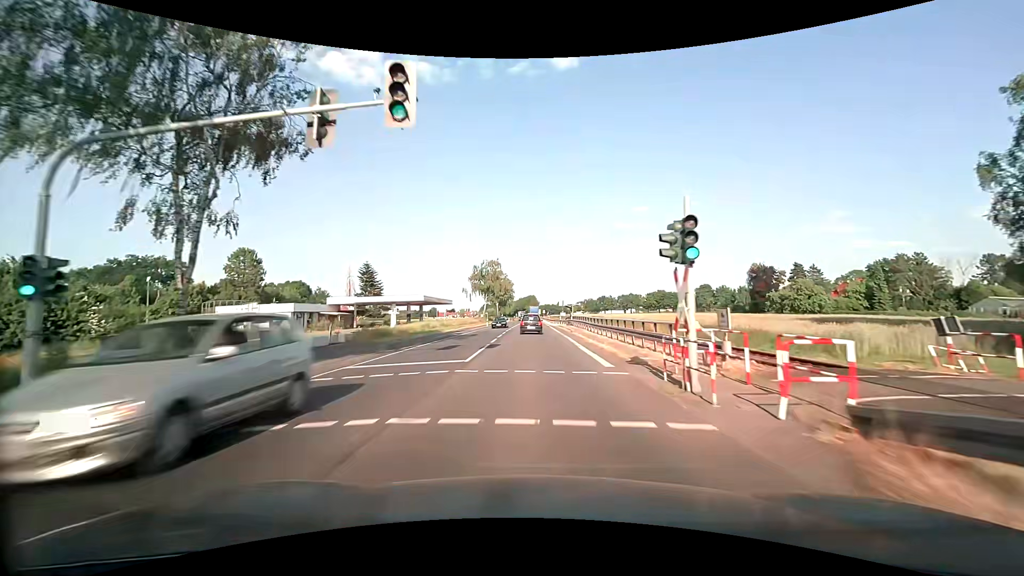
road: primary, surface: asphalt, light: Day
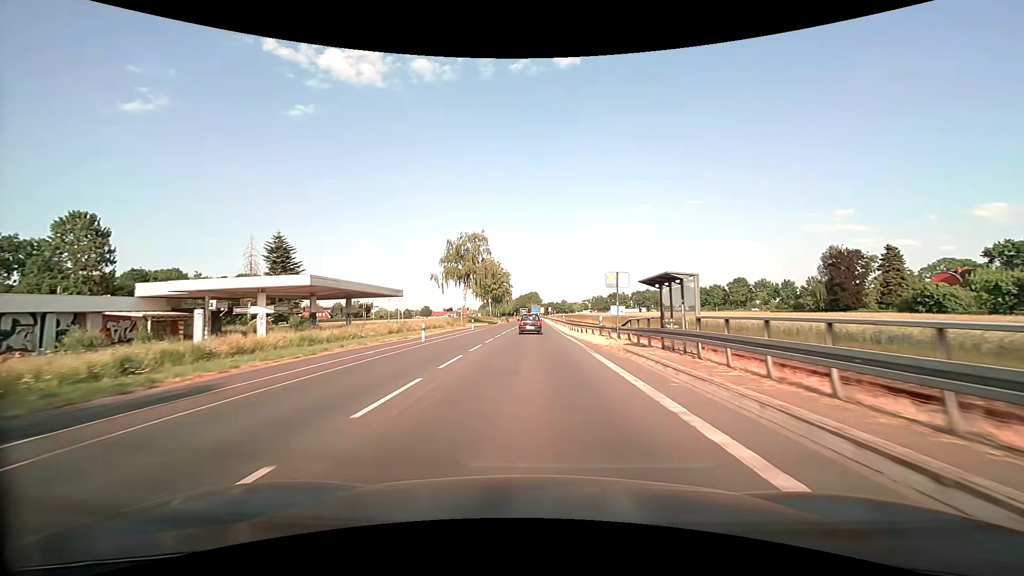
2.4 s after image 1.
(0.0, +42.9) m; 0°
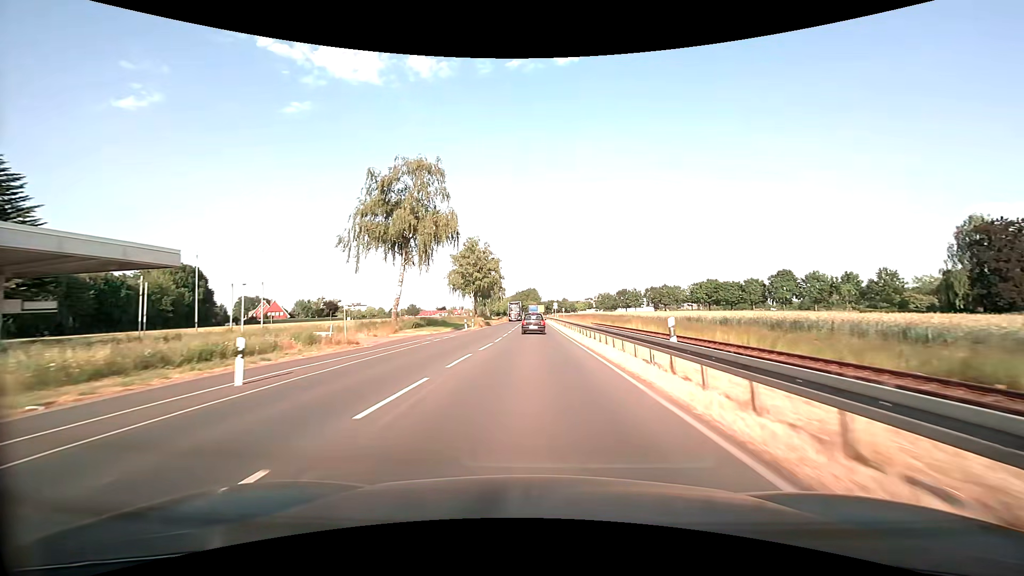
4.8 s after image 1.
(-0.1, +42.6) m; 0°
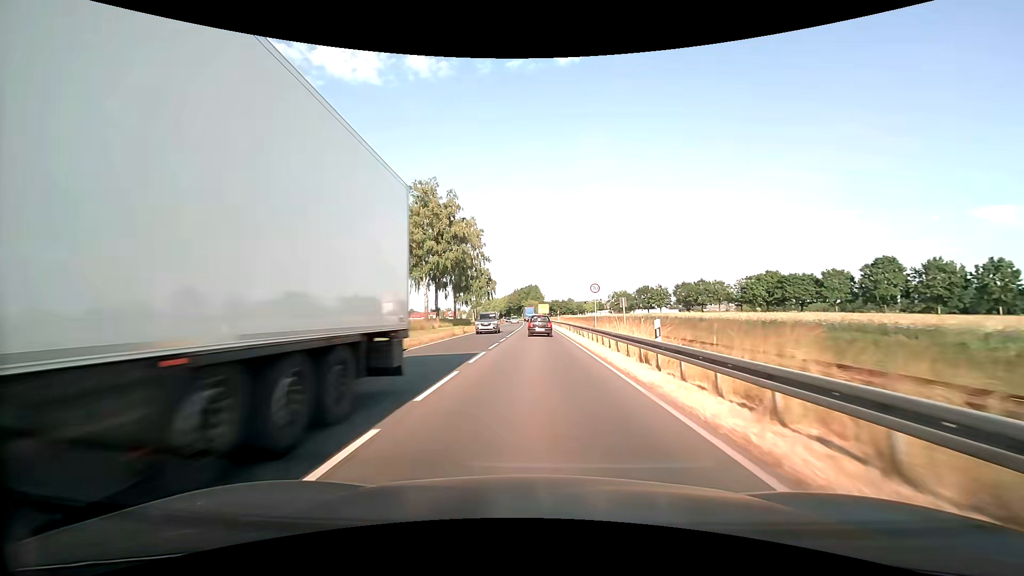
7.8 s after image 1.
(0.0, +52.8) m; 0°
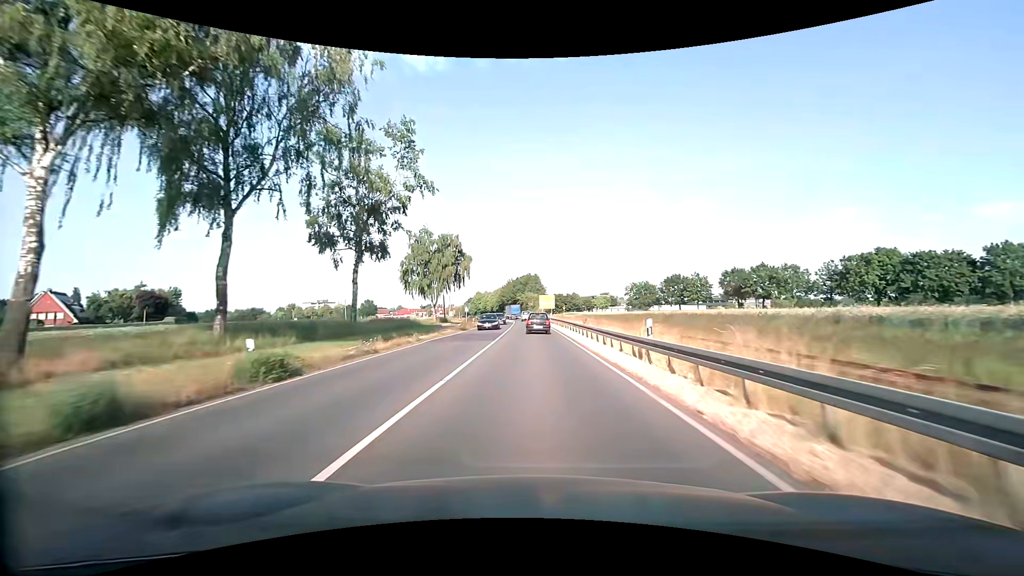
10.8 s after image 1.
(+0.1, +53.2) m; 0°
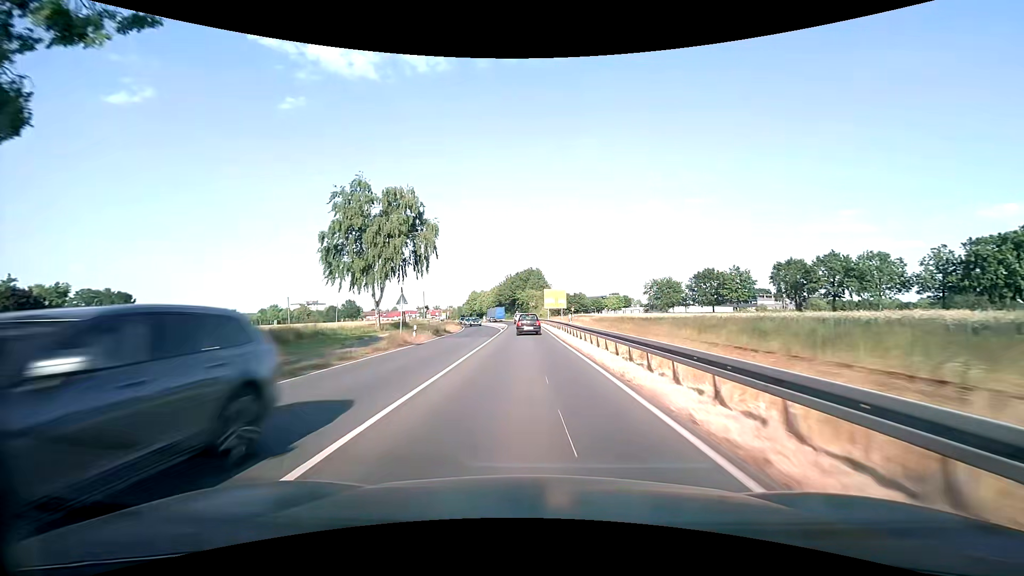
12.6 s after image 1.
(0.0, +32.2) m; 0°
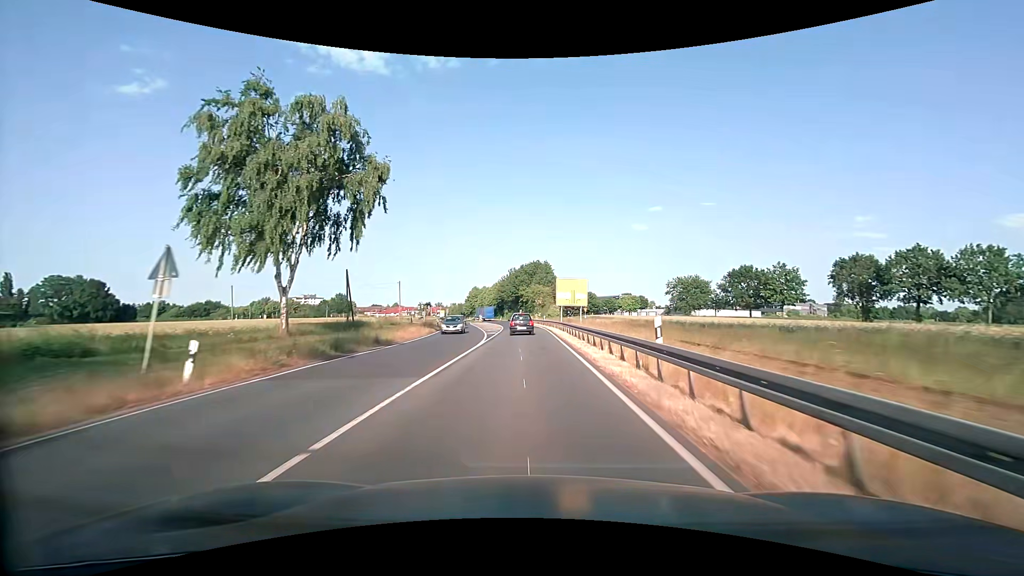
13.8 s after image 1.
(-0.1, +21.4) m; -1°
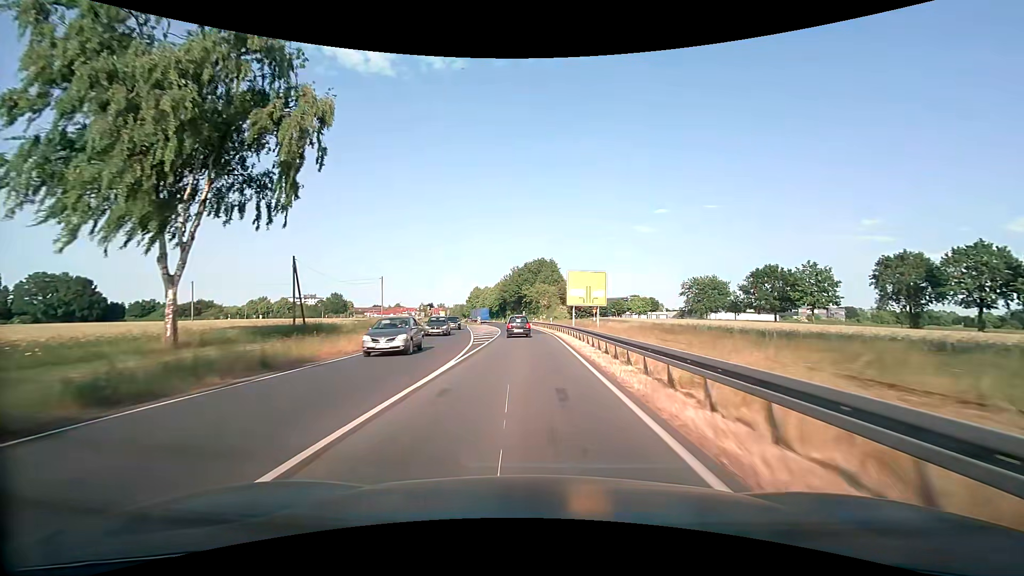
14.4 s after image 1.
(0.0, +10.7) m; -1°
(0, +10) (0, +20) (0, +30) (-1, +40) (-1, +50) (-2, +60) (-2, +70) (-3, +80) (-4, +90) (-5, +100) m
